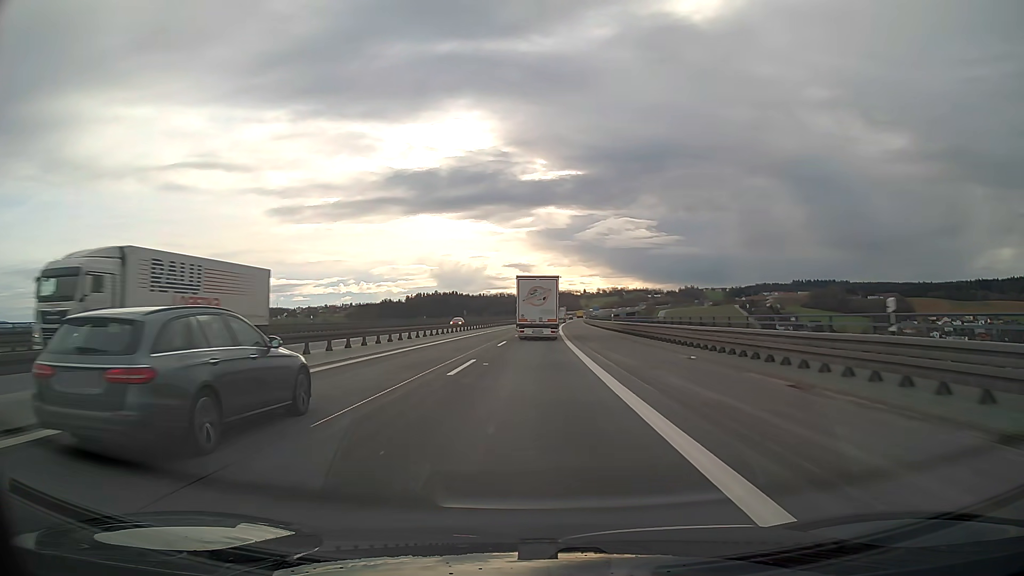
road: motorway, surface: asphalt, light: Day
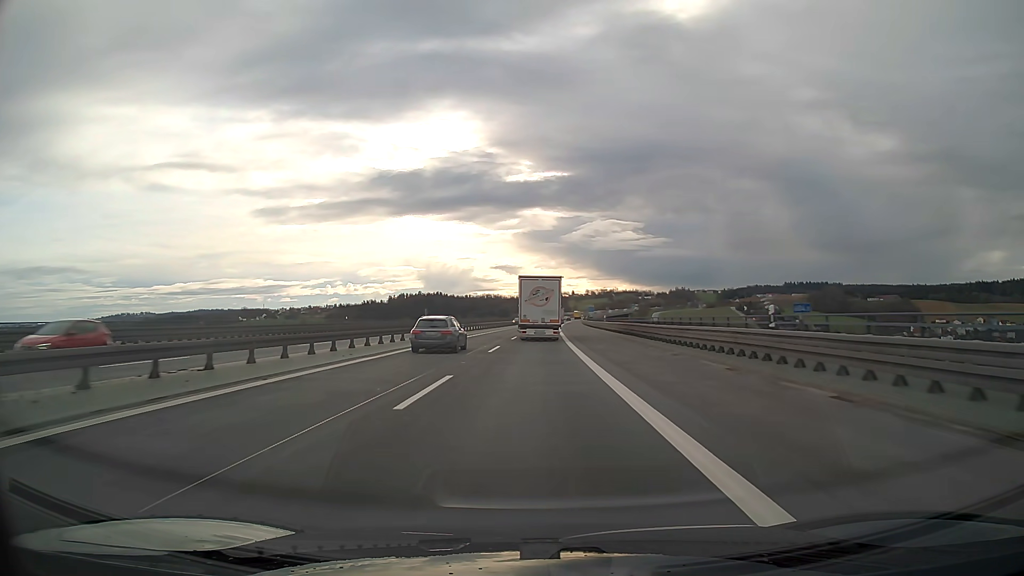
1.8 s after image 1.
(+0.4, +42.2) m; +1°
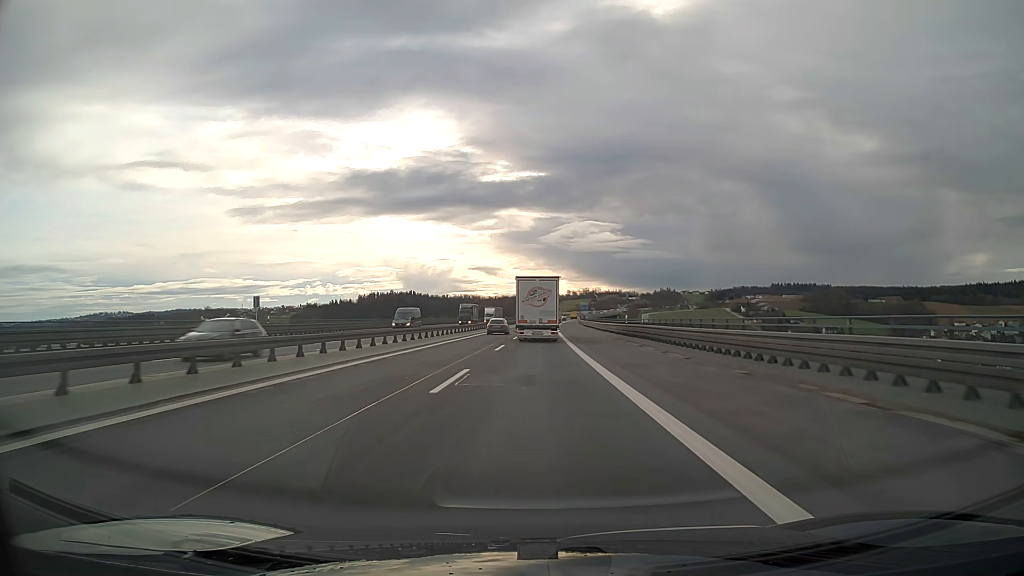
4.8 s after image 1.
(+1.0, +69.6) m; +2°
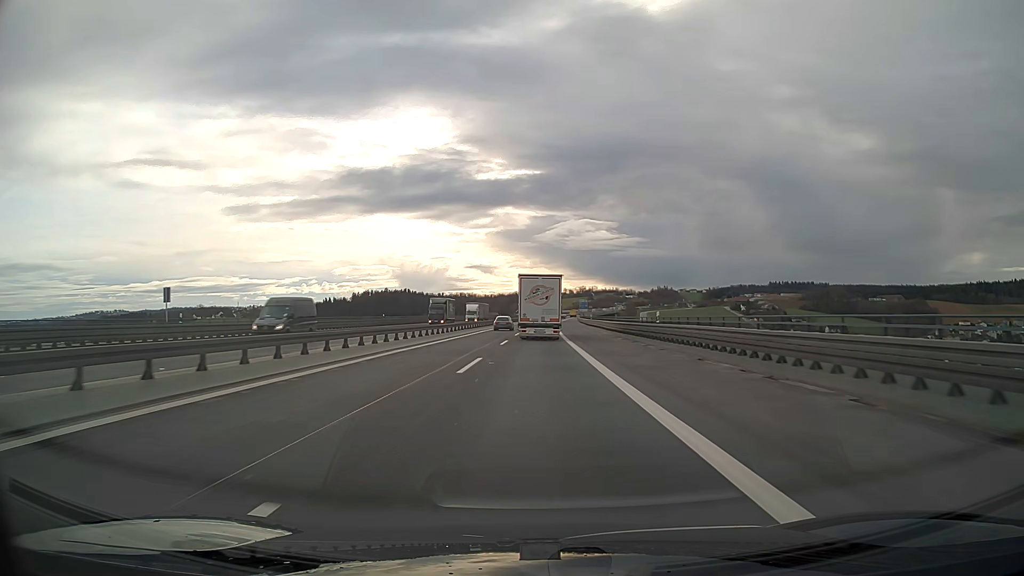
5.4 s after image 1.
(0.0, +13.8) m; 0°
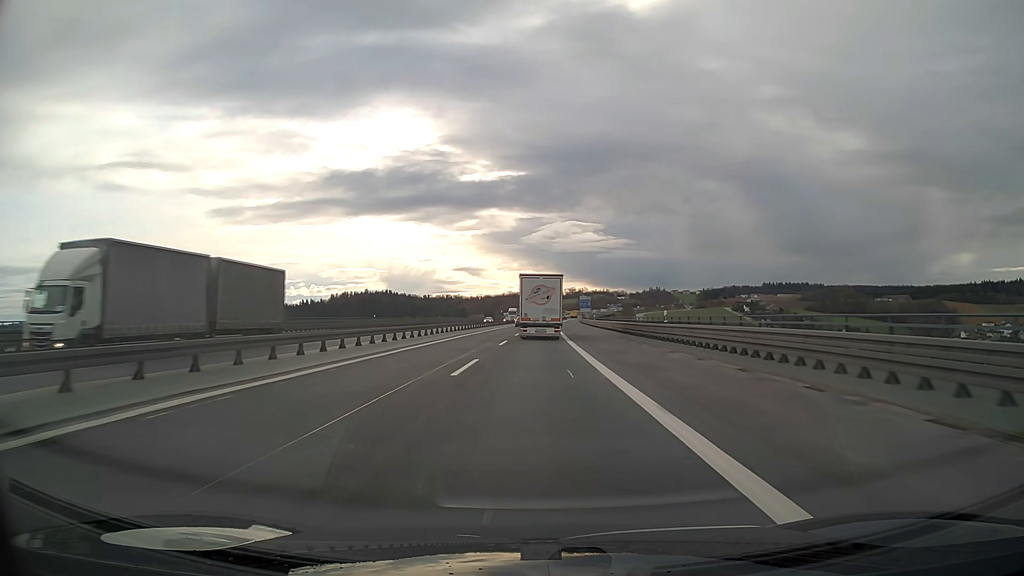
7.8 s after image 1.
(+0.5, +55.1) m; +1°
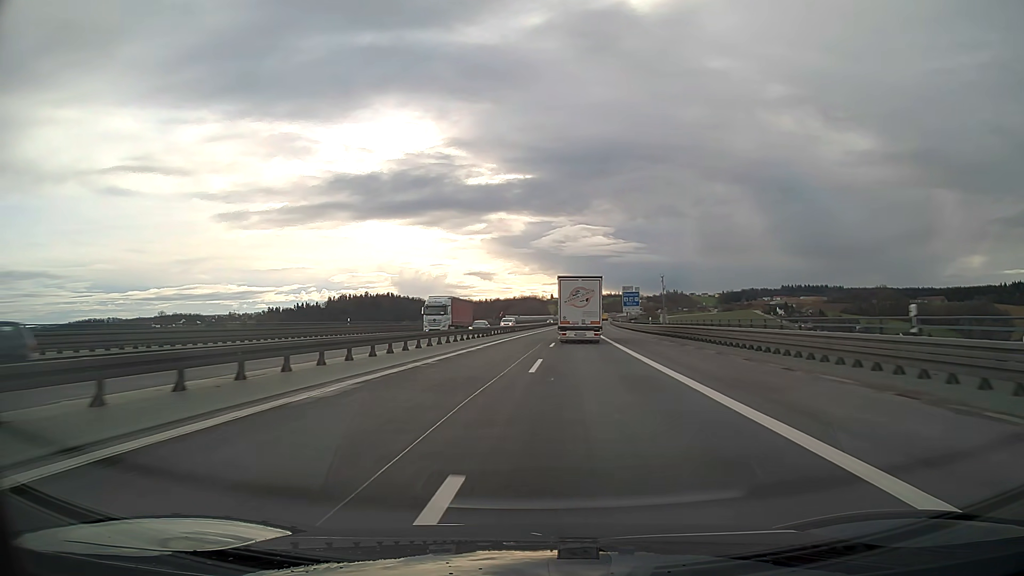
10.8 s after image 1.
(-0.3, +70.2) m; -1°
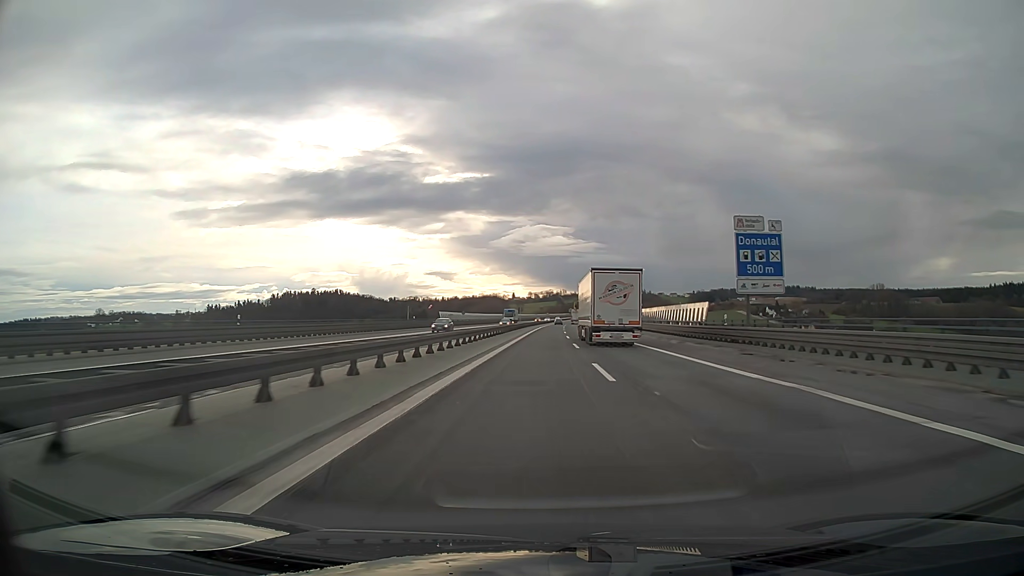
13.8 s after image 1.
(+1.8, +74.9) m; +3°
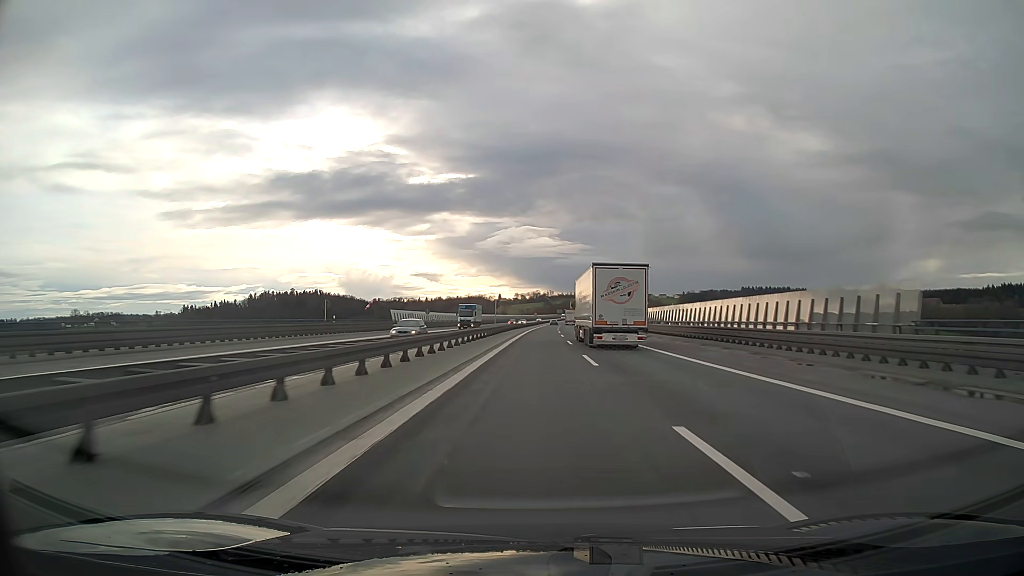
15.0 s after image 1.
(+0.3, +30.8) m; +1°
(0, +10) (0, +20) (0, +30) (0, +40) (0, +50) (+1, +60) (+1, +70) (+1, +80) (+1, +90) (+2, +100) m
